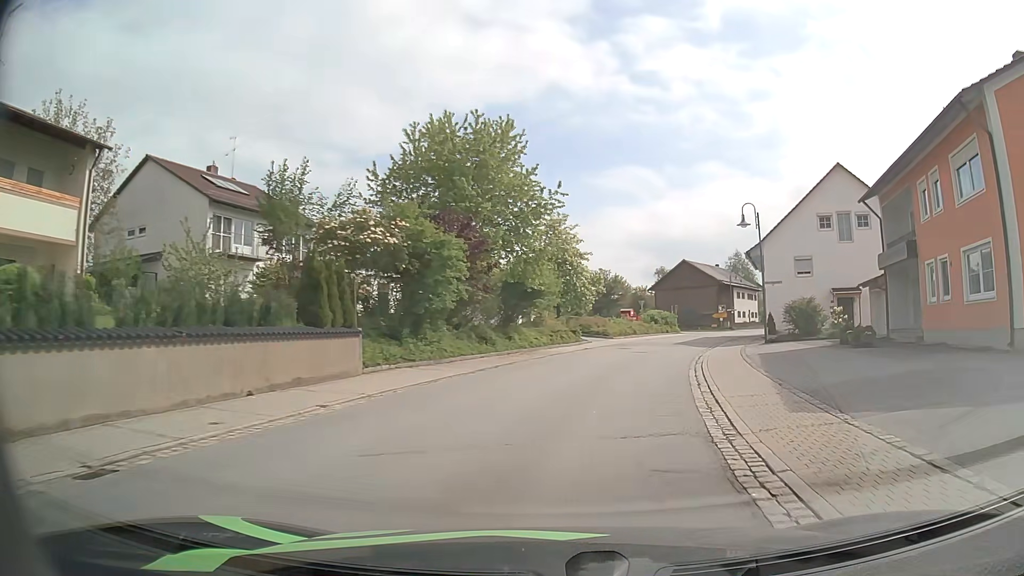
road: secondary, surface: asphalt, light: Day
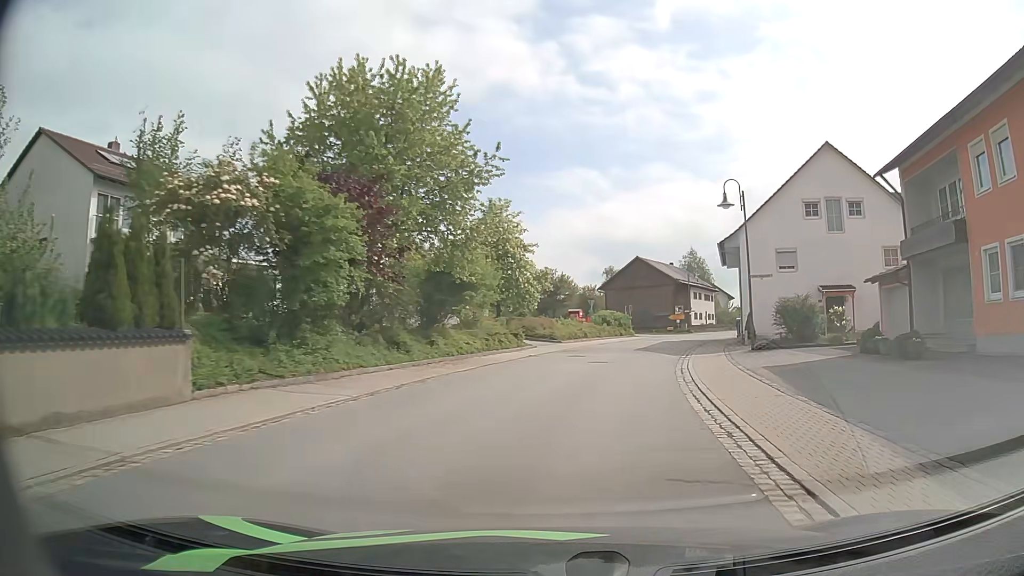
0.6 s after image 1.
(+0.2, +6.6) m; +4°
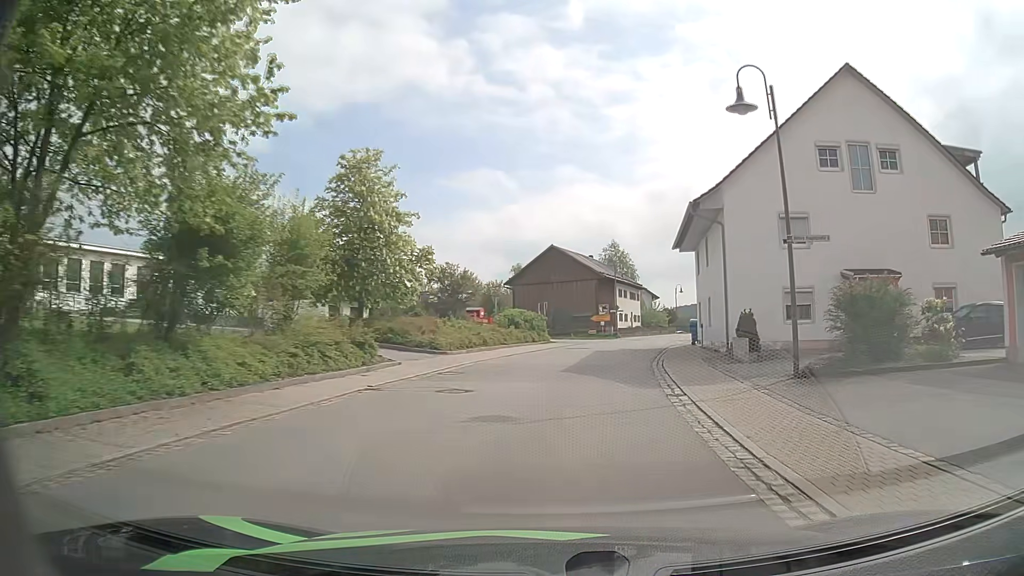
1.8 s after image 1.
(+0.9, +13.6) m; +8°
(0, +10) (+2, +20) (+3, +30) (+5, +40) (+8, +49) (+11, +59) (+15, +68) (+19, +77) (+22, +87) (+24, +96) m
